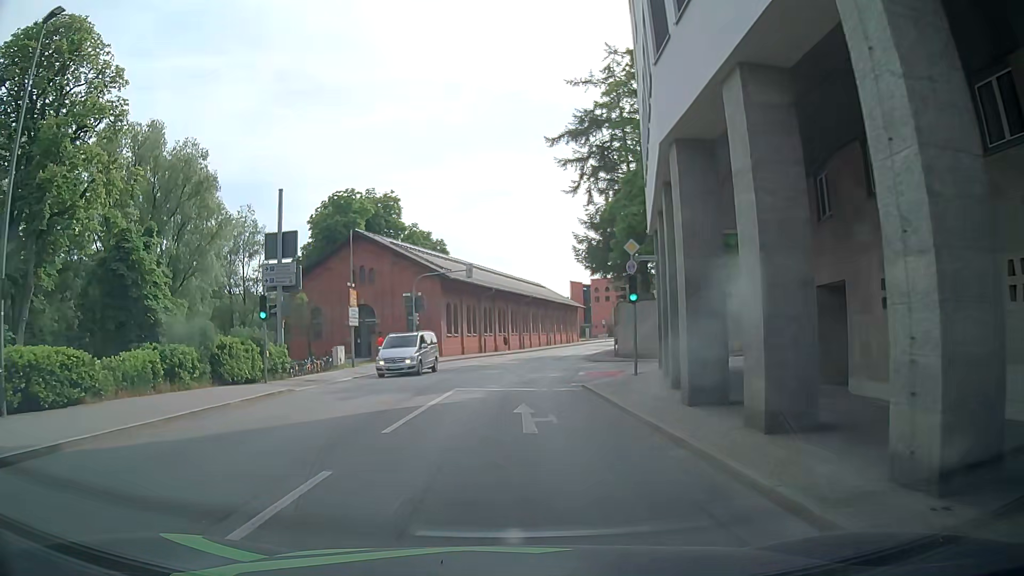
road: tertiary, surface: asphalt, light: Day
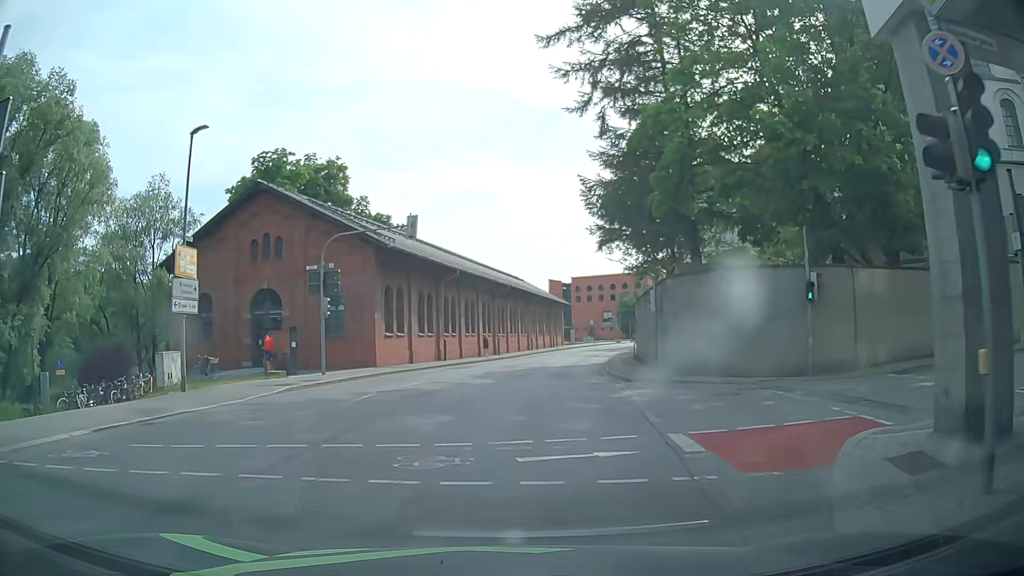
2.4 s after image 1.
(0.0, +18.0) m; +2°
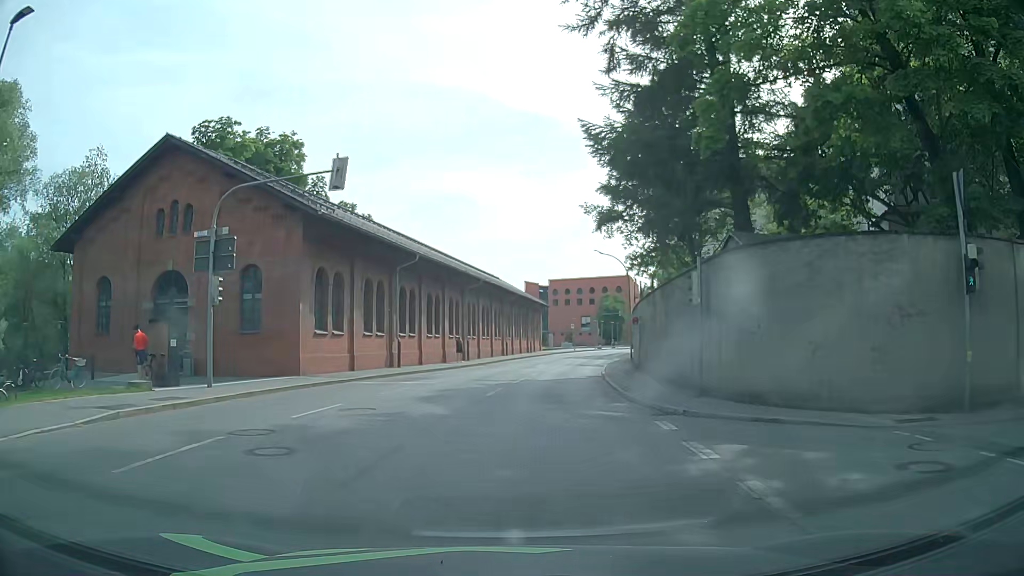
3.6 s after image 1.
(+0.1, +9.0) m; +3°
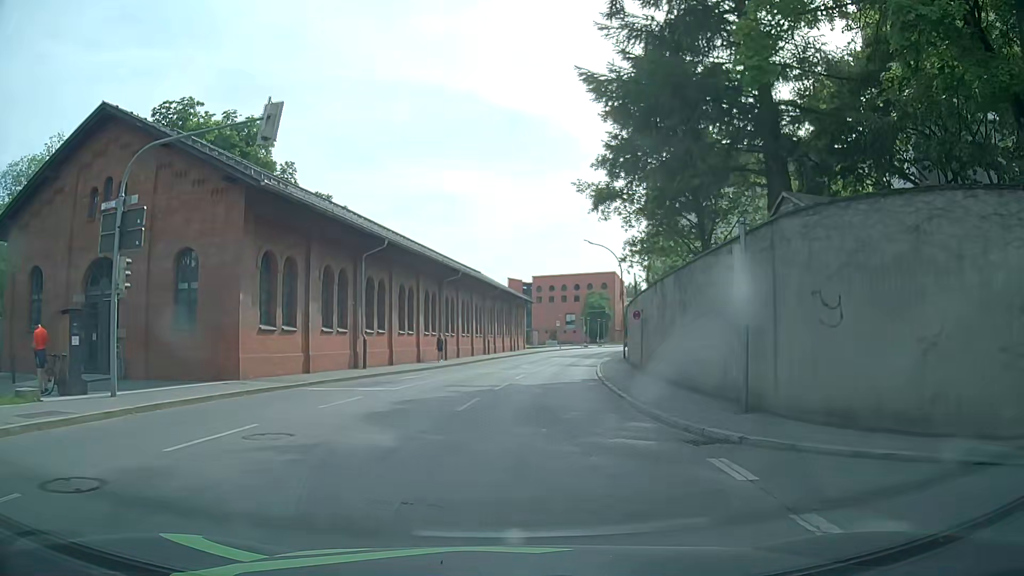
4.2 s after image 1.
(0.0, +4.4) m; -1°
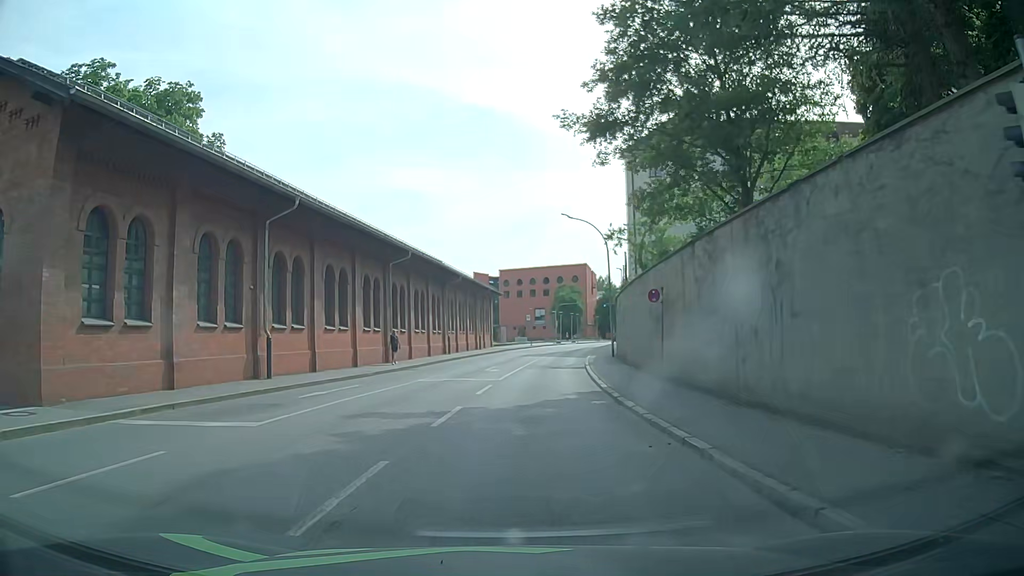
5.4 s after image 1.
(+0.3, +8.9) m; +3°
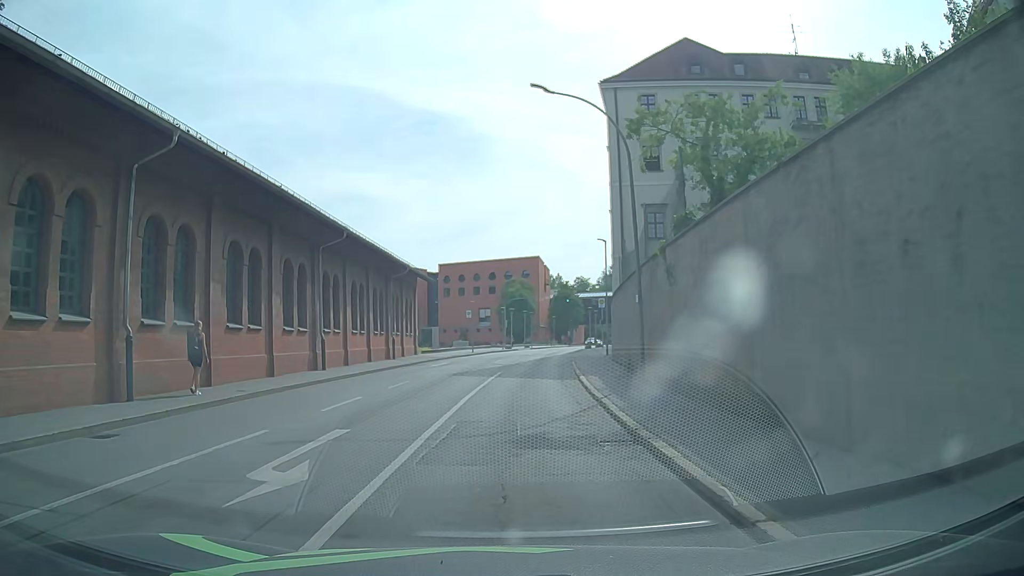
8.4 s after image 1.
(+0.8, +22.3) m; +4°
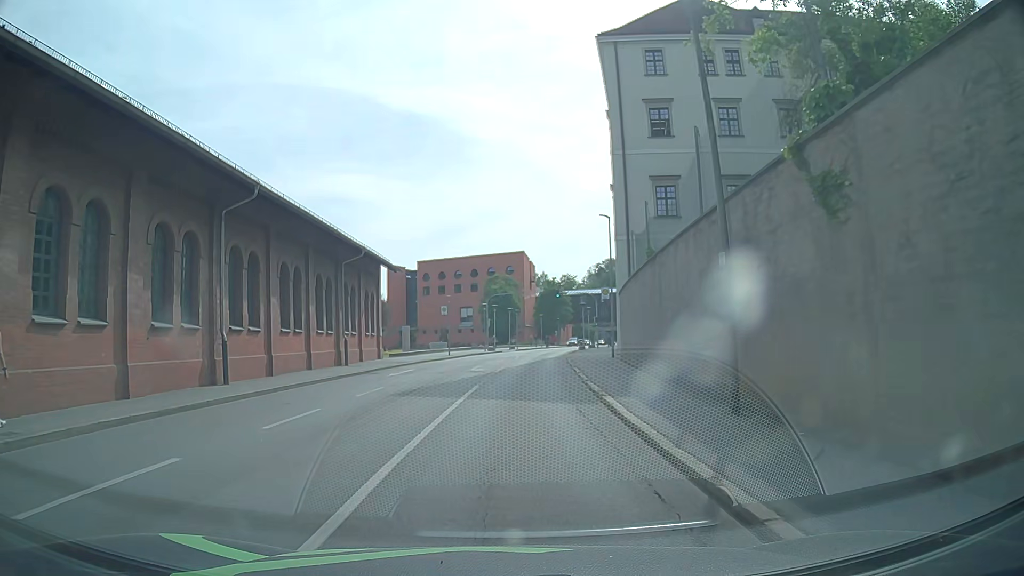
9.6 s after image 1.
(+0.1, +8.9) m; +1°
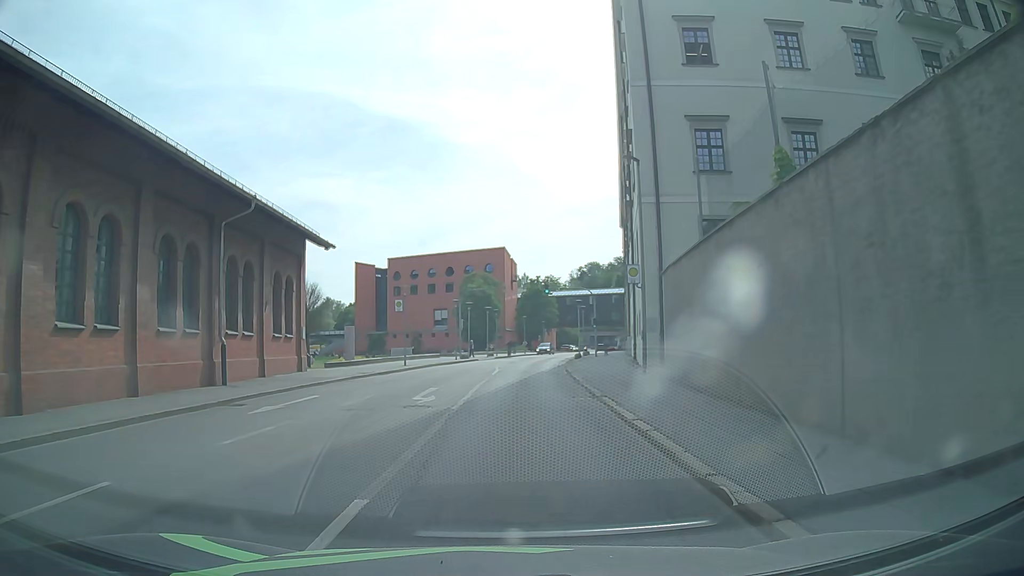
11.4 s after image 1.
(+0.3, +13.3) m; +2°
(0, +10) (0, +20) (+1, +30) (+1, +40) (+2, +50) (+4, +60) (+5, +70) (+7, +79) (+10, +89) (+12, +99) m
